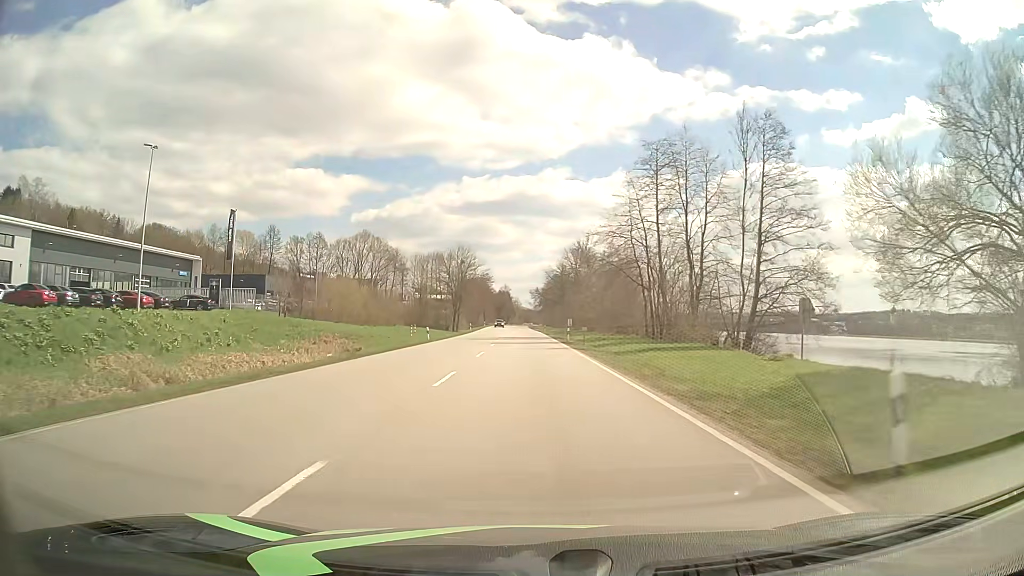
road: primary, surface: asphalt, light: Day
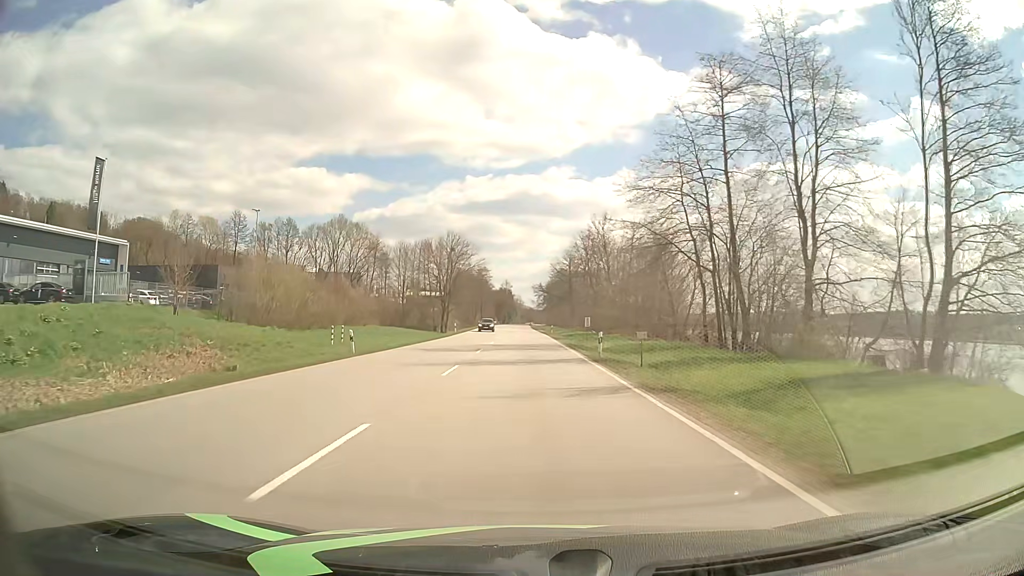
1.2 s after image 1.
(0.0, +21.5) m; 0°
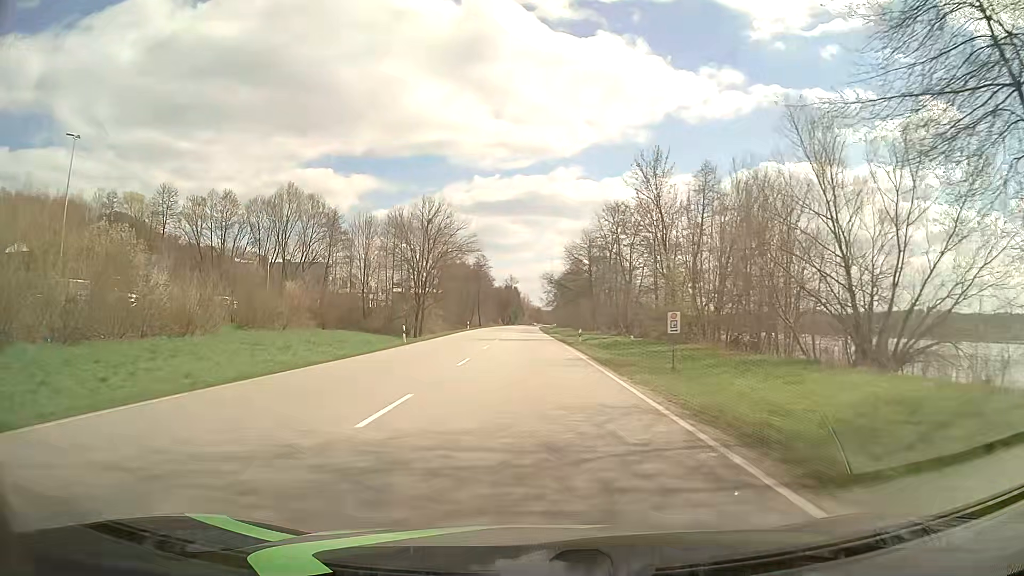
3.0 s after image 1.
(-0.3, +32.3) m; 0°
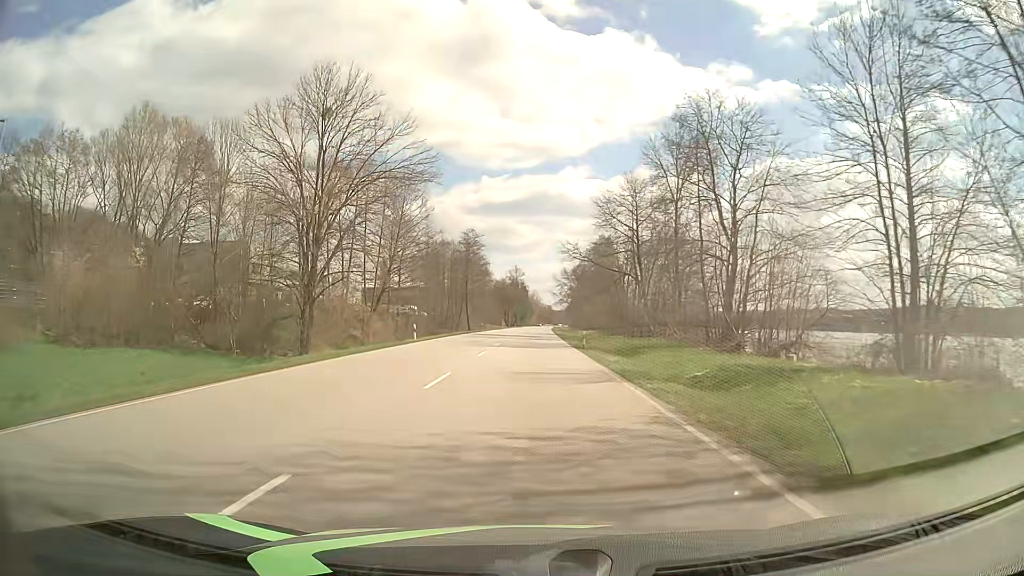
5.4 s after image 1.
(-0.6, +43.0) m; -1°
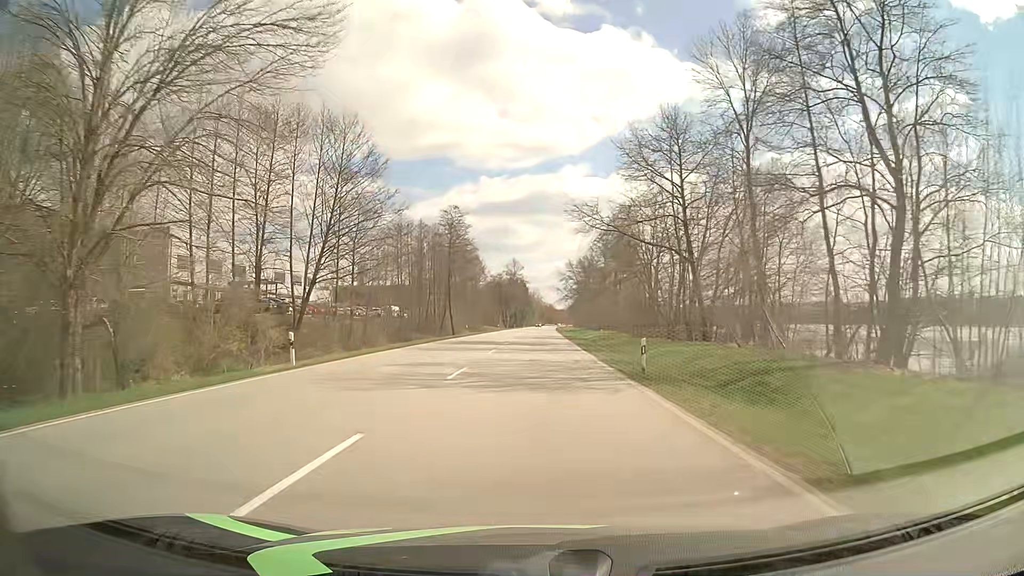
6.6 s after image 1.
(0.0, +21.5) m; 0°
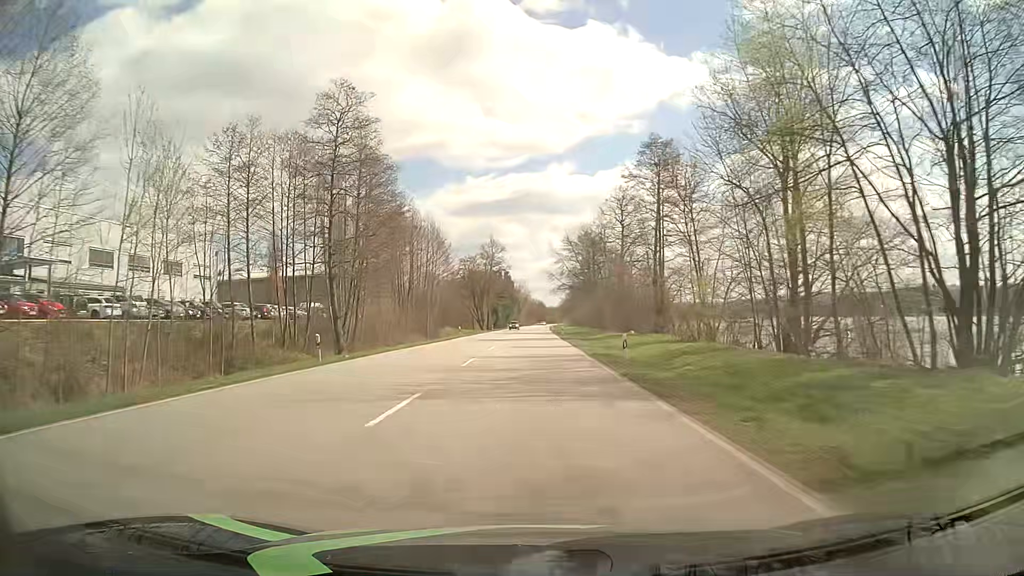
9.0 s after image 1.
(+0.5, +43.0) m; +1°
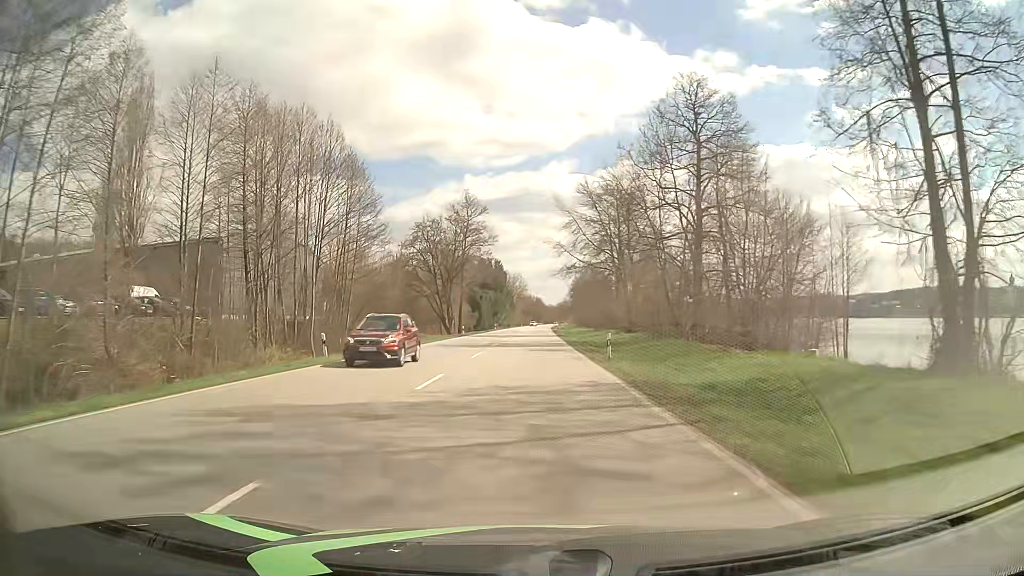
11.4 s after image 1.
(+0.2, +43.0) m; +1°
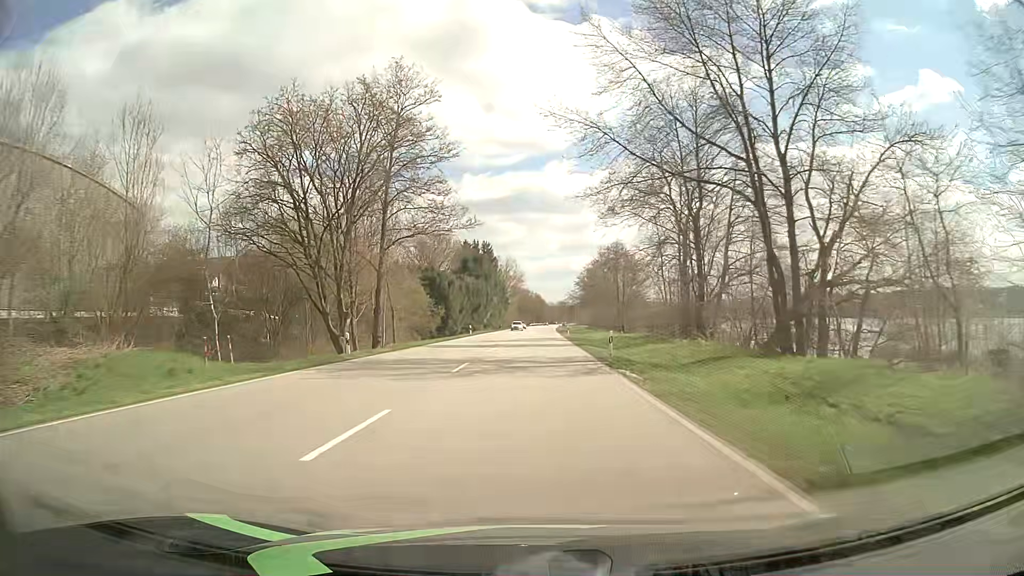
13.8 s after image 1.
(-0.2, +43.1) m; 0°
(0, +10) (0, +20) (0, +30) (0, +40) (0, +50) (+1, +60) (+1, +70) (+1, +80) (+1, +90) (+1, +100) m
